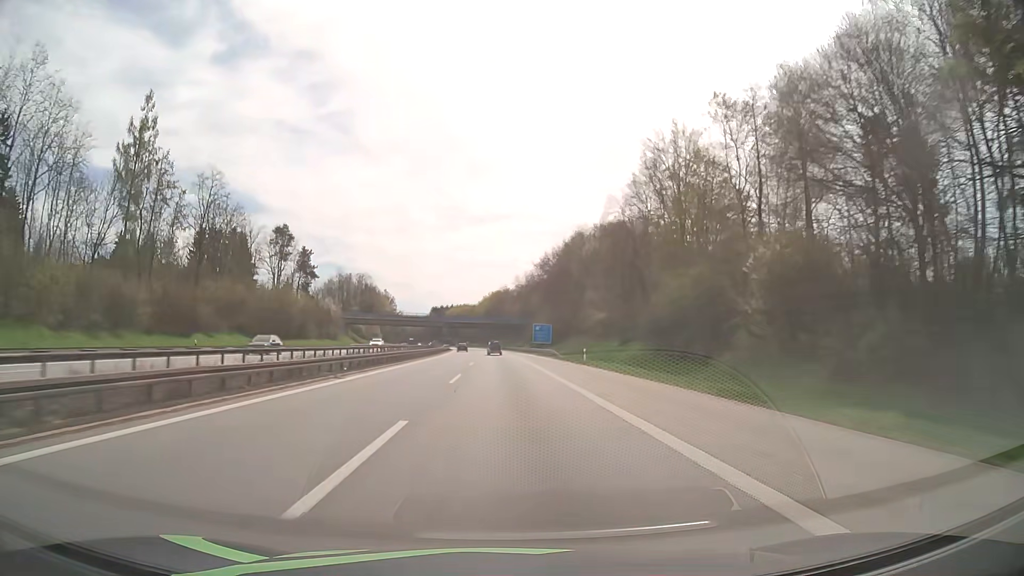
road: motorway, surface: asphalt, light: Day
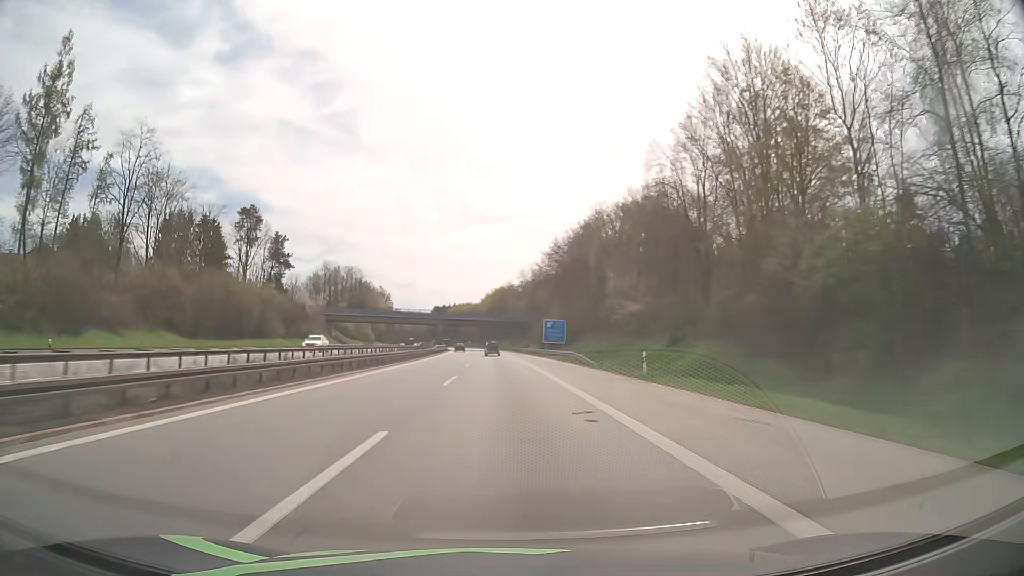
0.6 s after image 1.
(0.0, +18.9) m; 0°
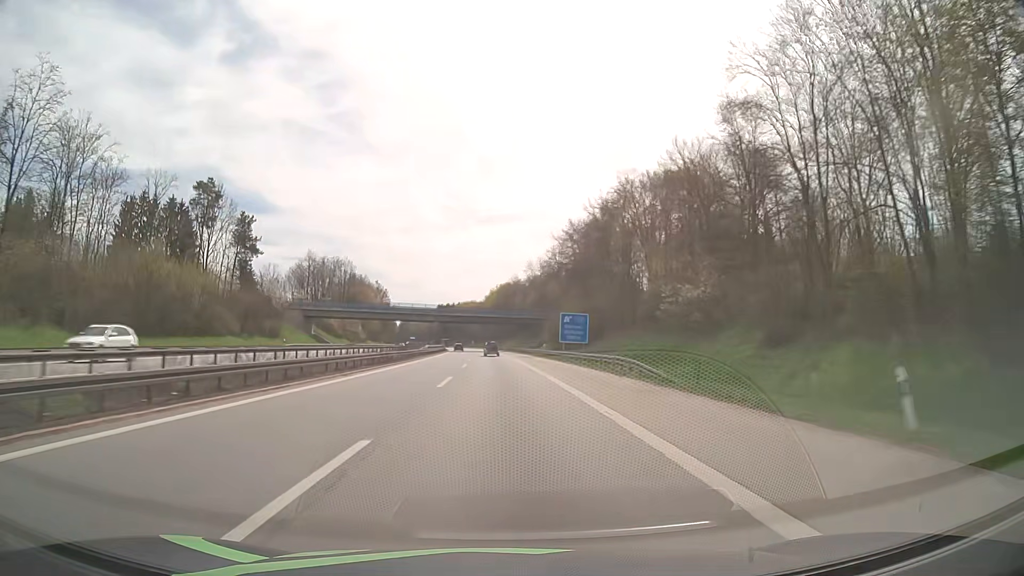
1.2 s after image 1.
(-0.1, +18.6) m; 0°
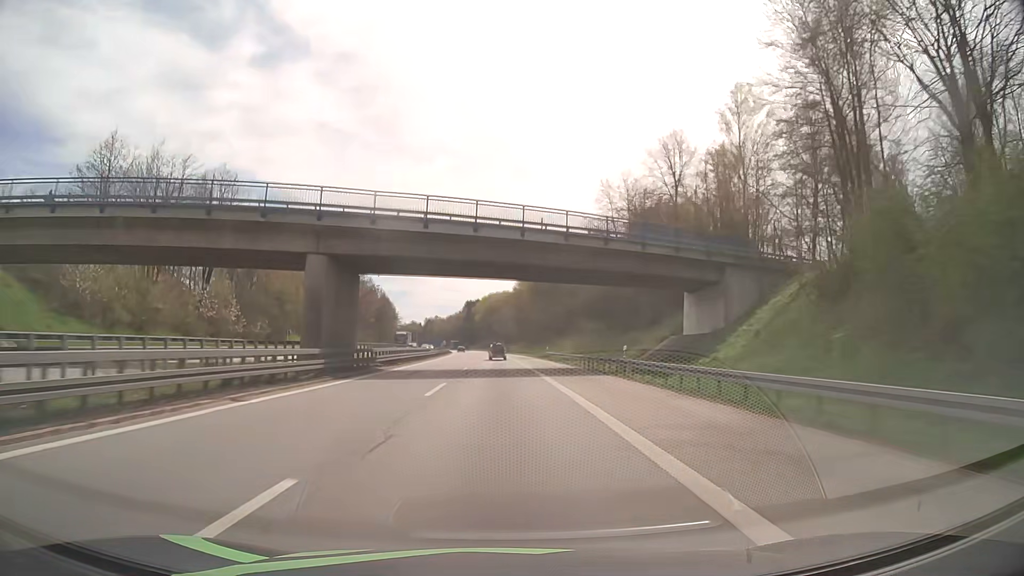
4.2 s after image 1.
(-2.3, +92.5) m; -3°
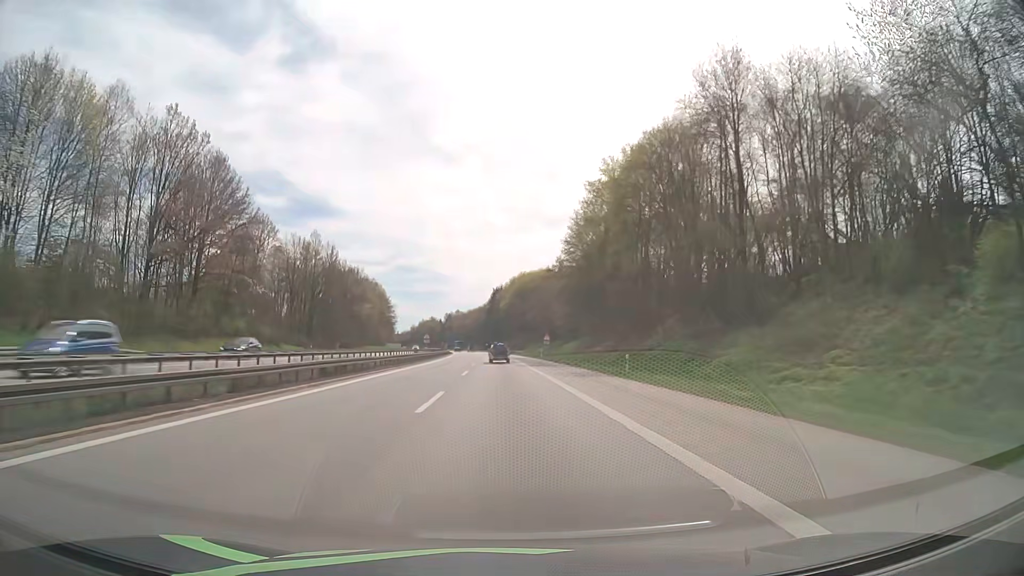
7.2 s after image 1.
(-1.8, +94.0) m; -2°
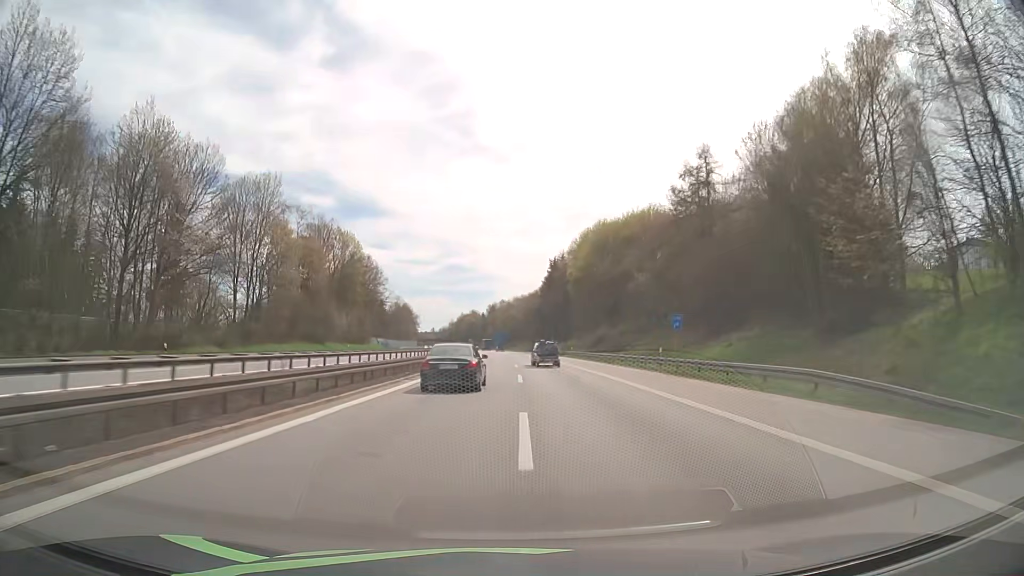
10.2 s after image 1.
(-4.1, +96.2) m; -4°
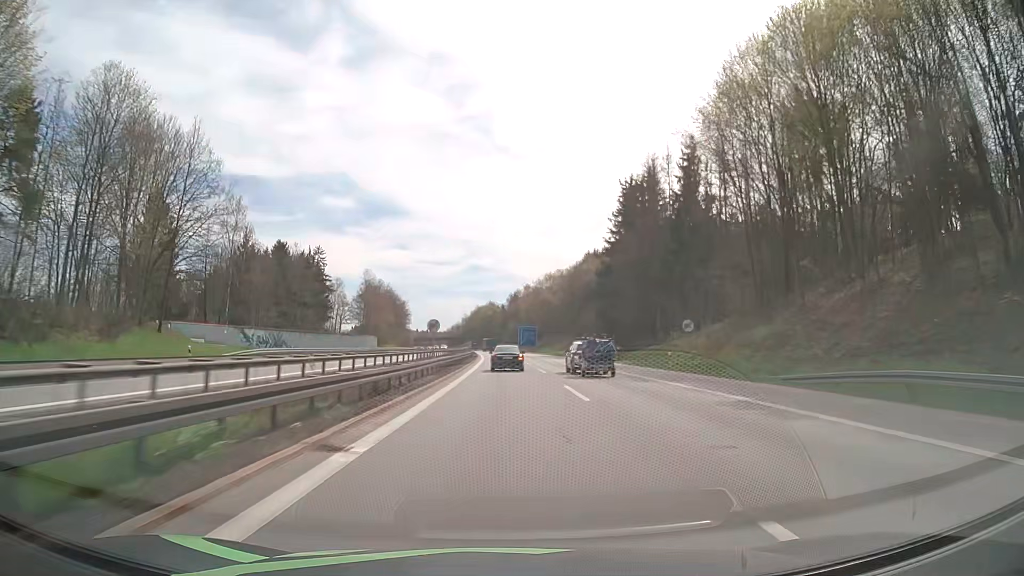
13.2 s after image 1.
(-1.7, +98.4) m; -2°
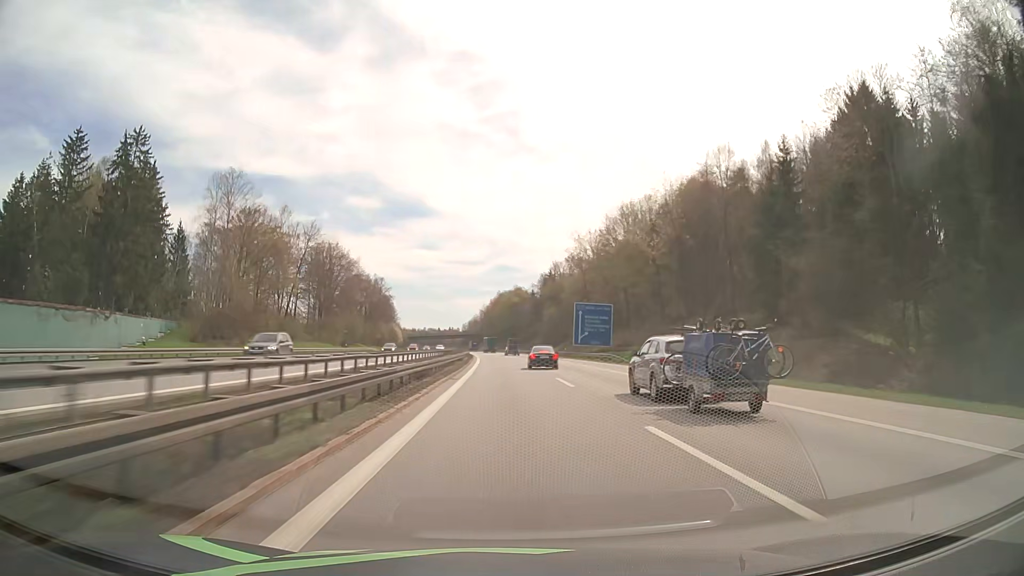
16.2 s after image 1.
(-1.9, +101.4) m; -2°
(0, +10) (0, +20) (0, +30) (0, +40) (-1, +50) (-1, +60) (-1, +70) (-2, +80) (-2, +90) (-3, +100) m
